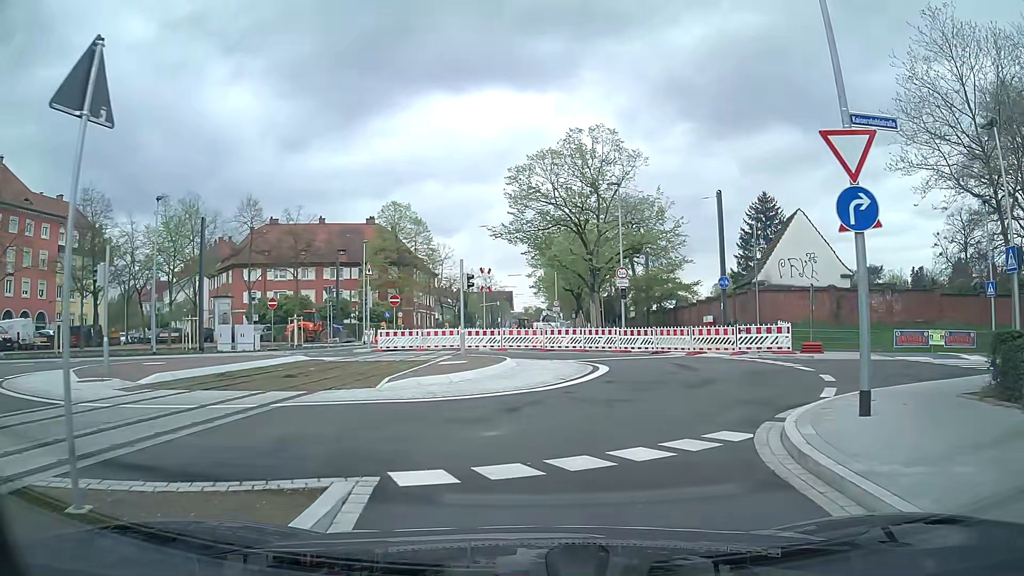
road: secondary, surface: asphalt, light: Day
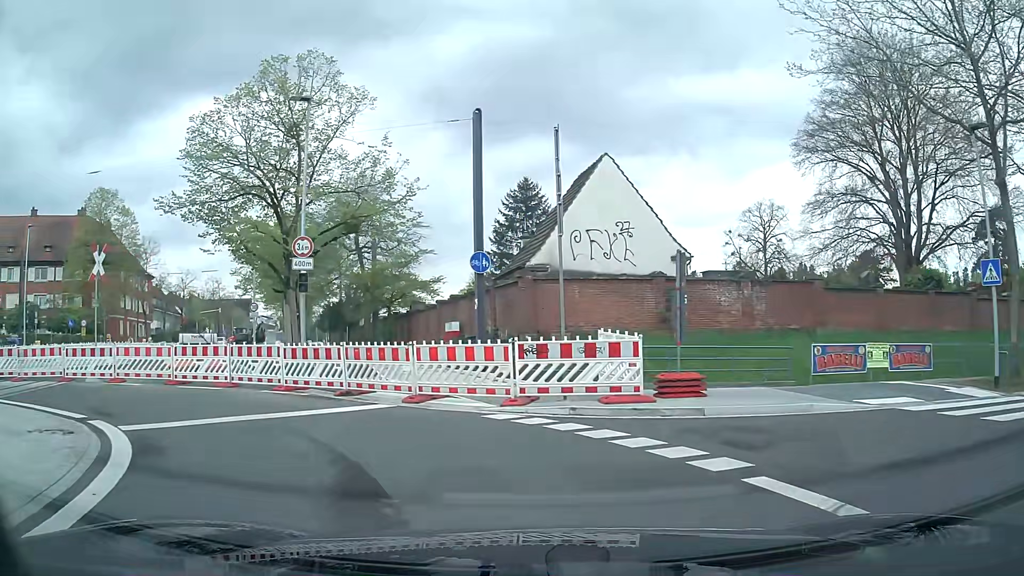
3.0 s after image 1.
(+3.1, +13.7) m; +21°
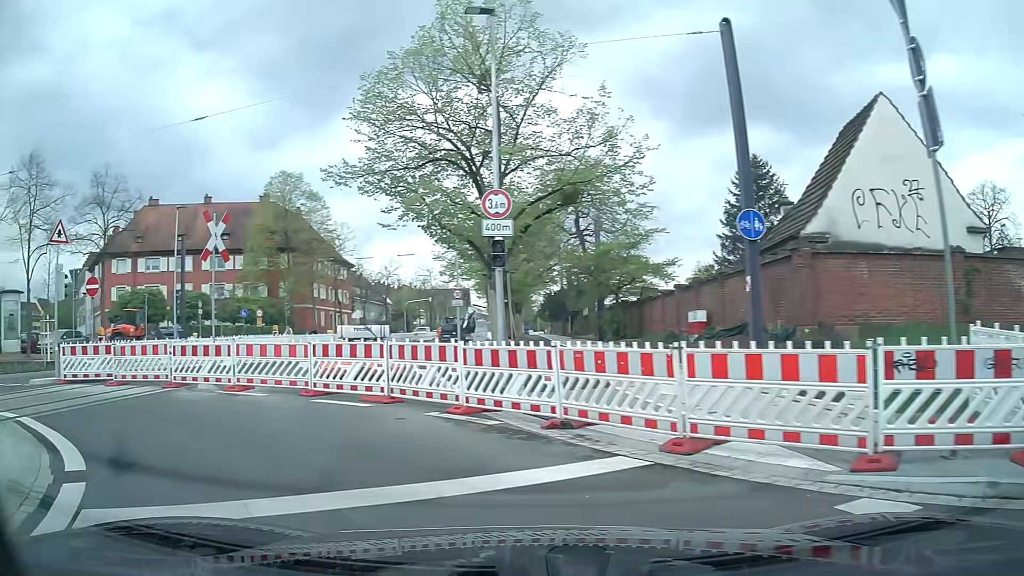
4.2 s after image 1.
(-0.8, +5.6) m; -19°
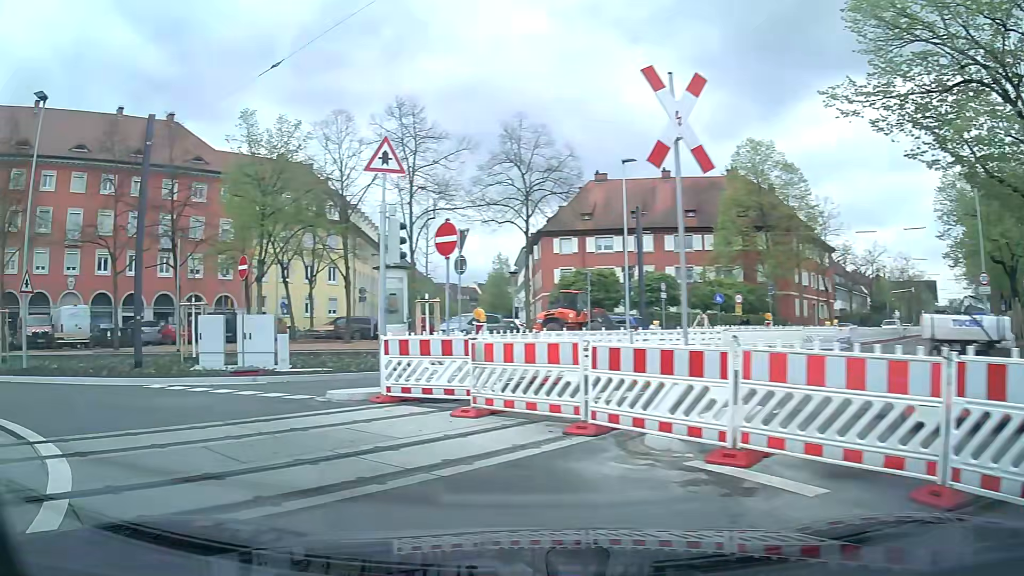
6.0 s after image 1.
(-2.9, +8.4) m; -40°
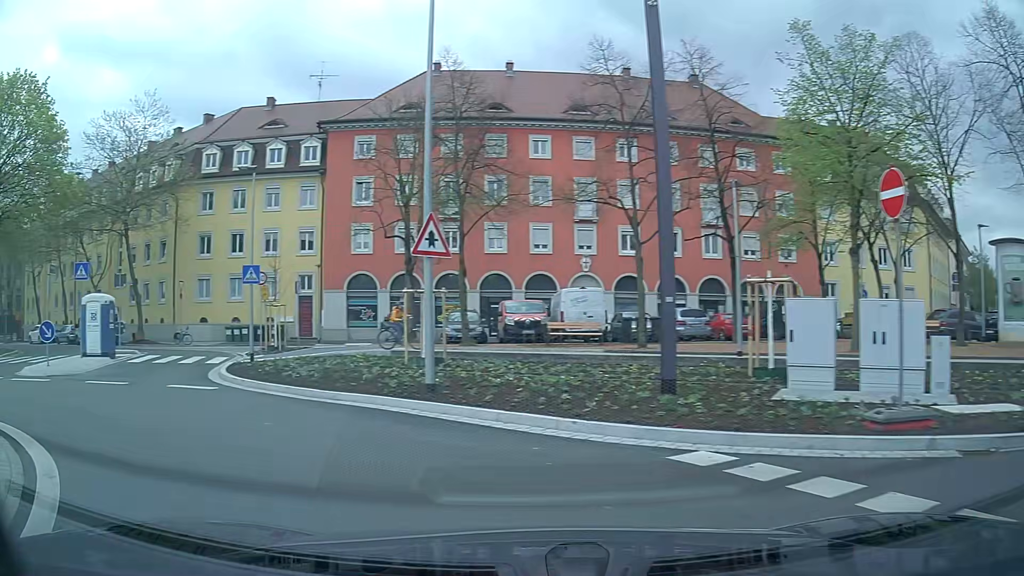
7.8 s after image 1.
(-3.7, +8.6) m; -47°
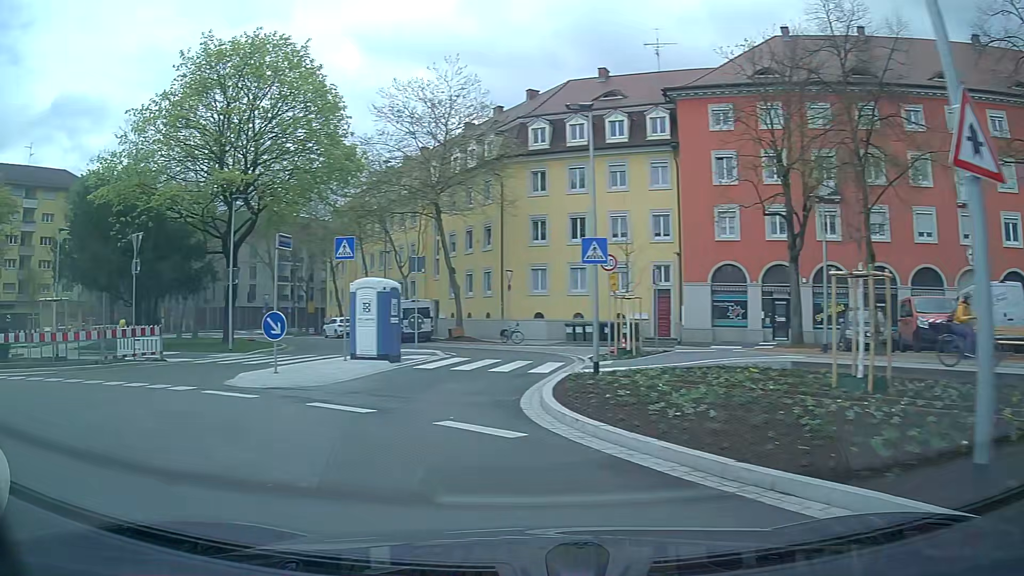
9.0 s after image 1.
(-1.7, +6.2) m; -31°
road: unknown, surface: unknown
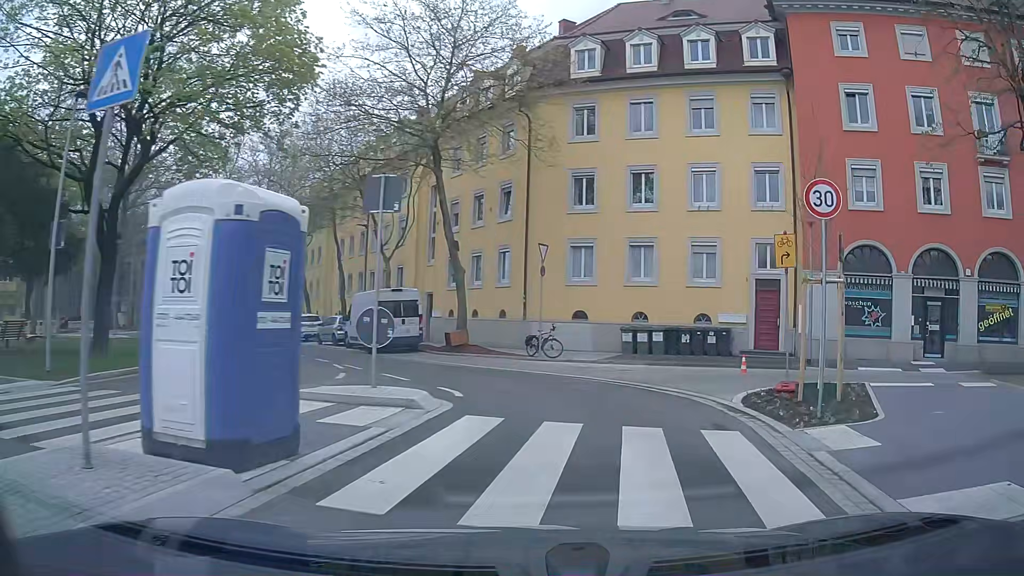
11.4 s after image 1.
(-1.4, +13.2) m; +2°
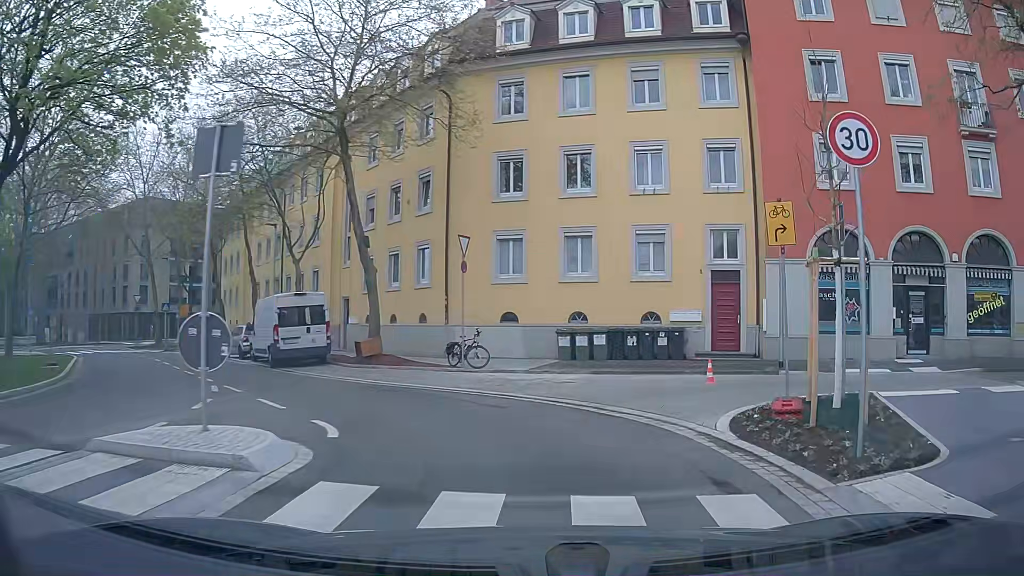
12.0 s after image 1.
(+0.2, +3.4) m; +6°
